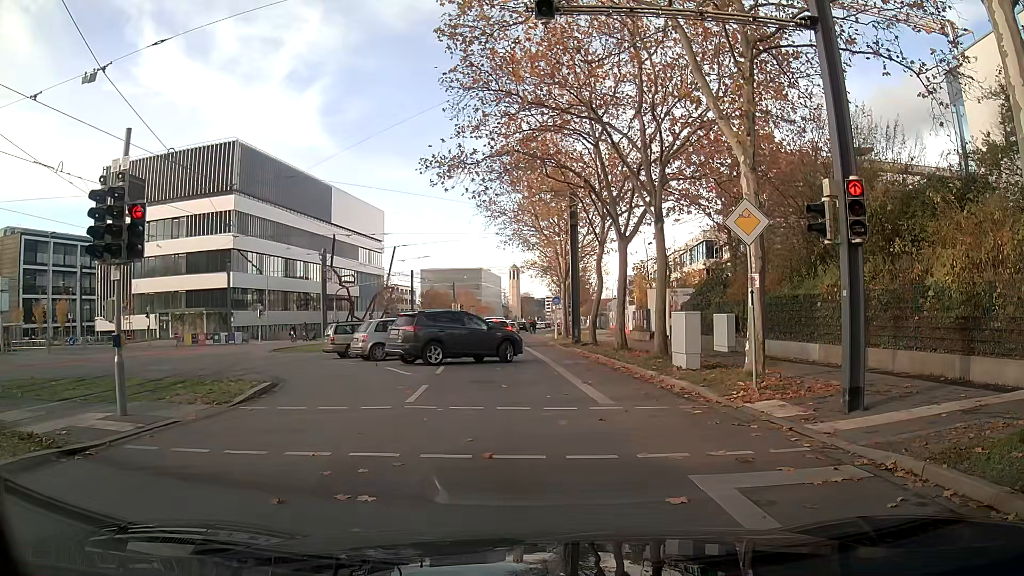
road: secondary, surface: asphalt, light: Day
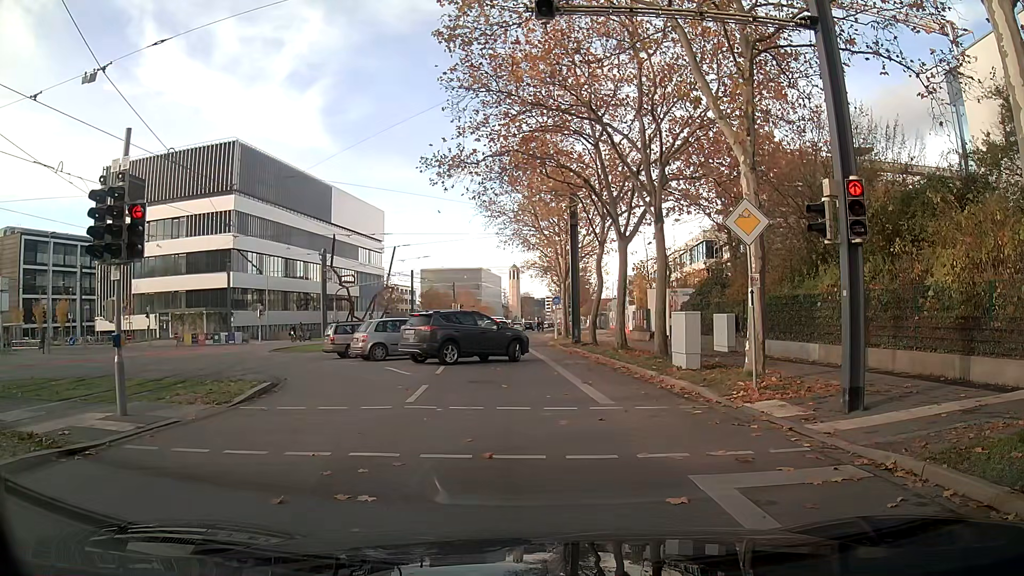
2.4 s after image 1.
(0.0, 0.0) m; 0°
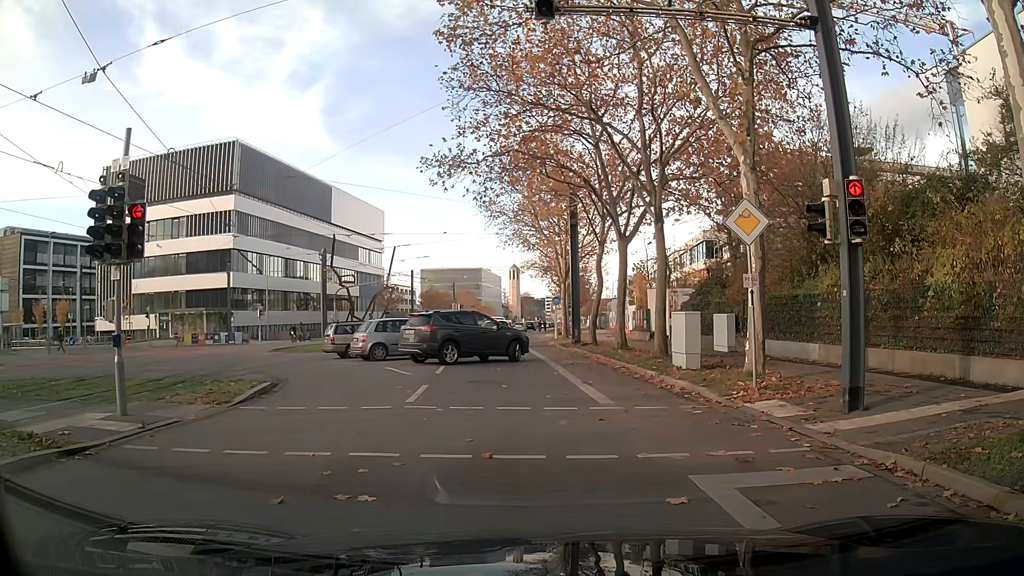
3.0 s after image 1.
(0.0, 0.0) m; 0°
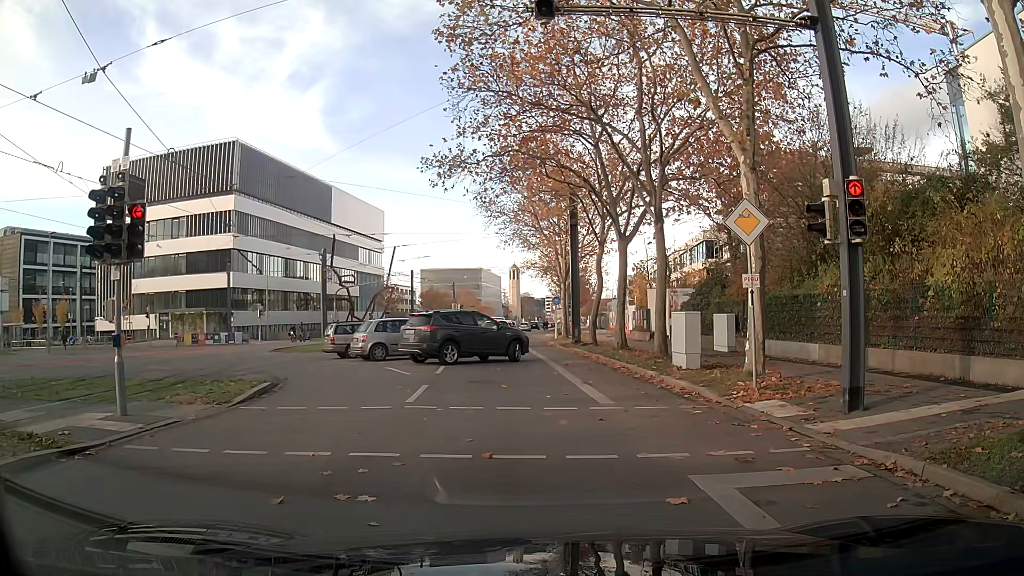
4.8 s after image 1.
(0.0, 0.0) m; 0°
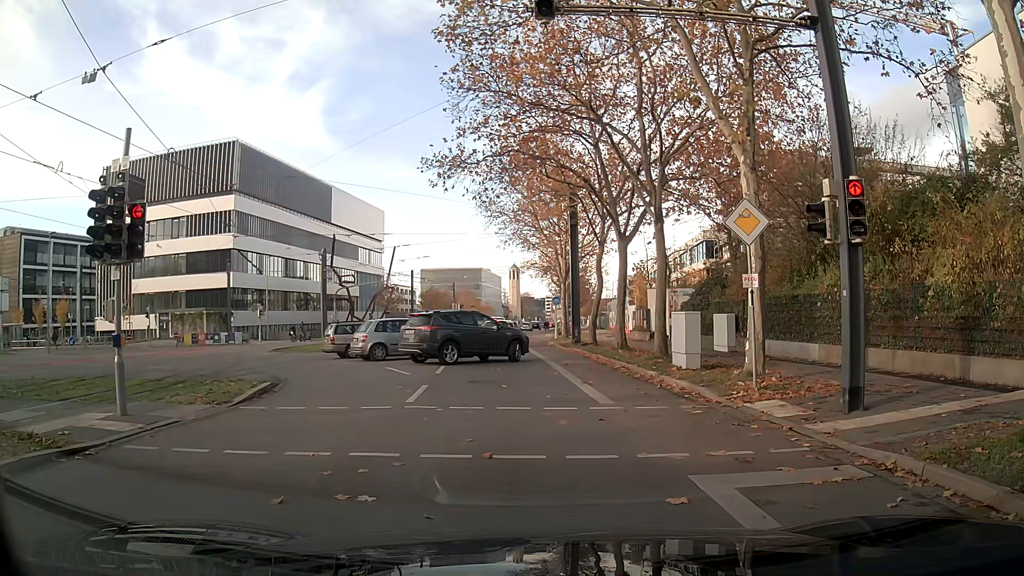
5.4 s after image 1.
(0.0, 0.0) m; 0°
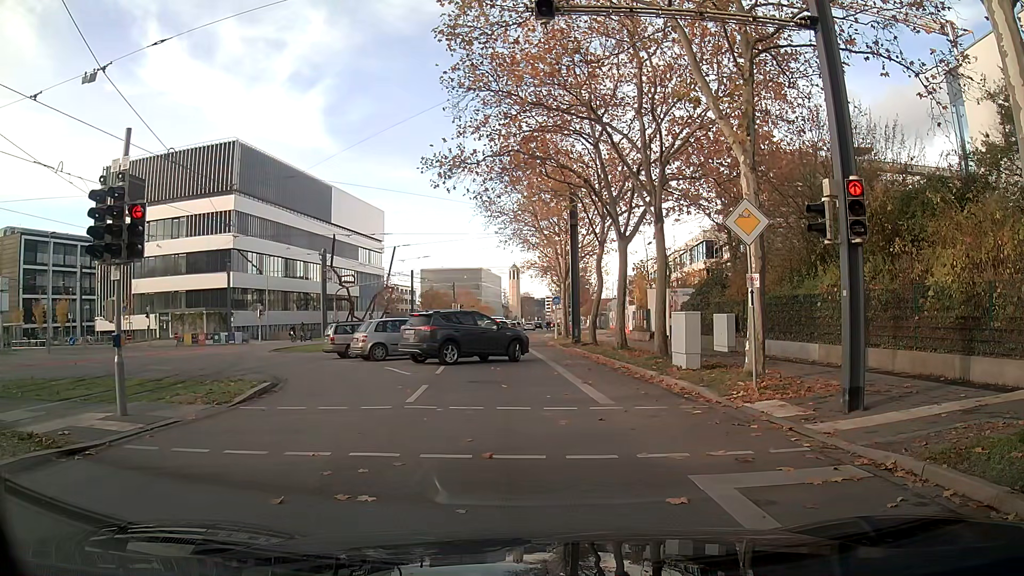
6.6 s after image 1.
(0.0, 0.0) m; 0°
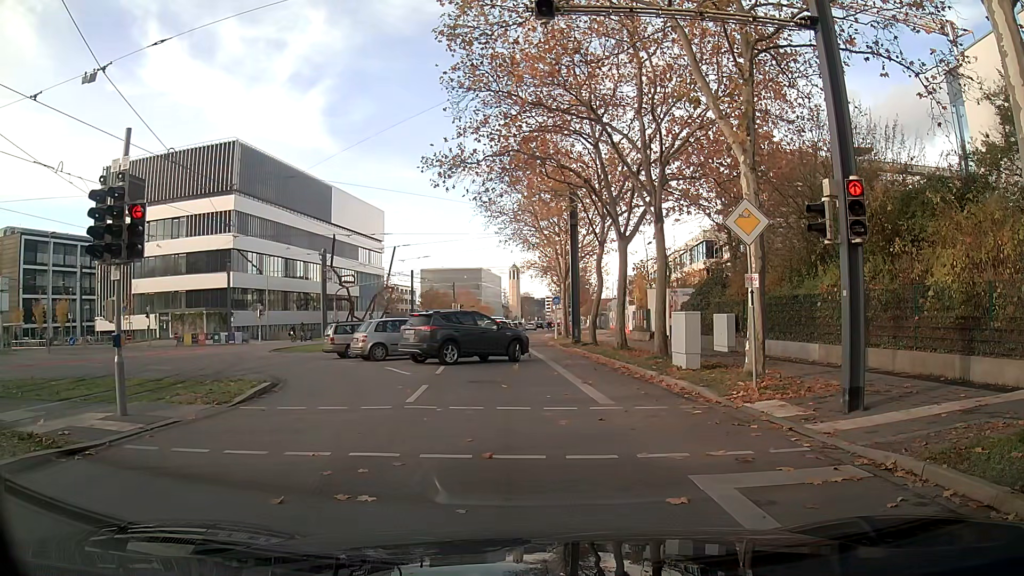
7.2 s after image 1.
(0.0, 0.0) m; 0°
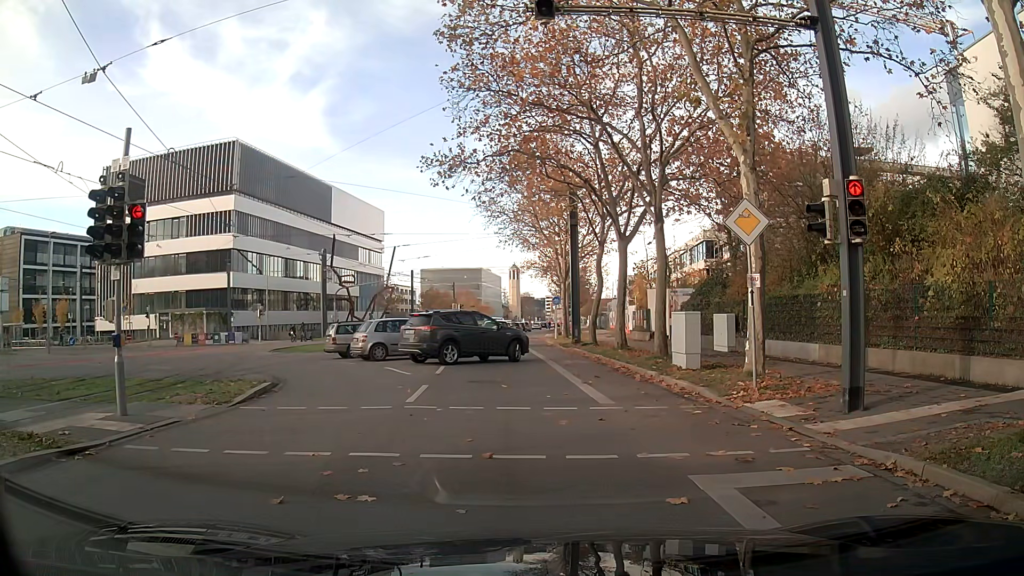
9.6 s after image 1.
(0.0, 0.0) m; 0°
(0, +10) (-1, +20) (-2, +30) (-3, +40) (-3, +50) (-4, +60) (-5, +70) (-4, +80) (-4, +90) (-3, +100) m
